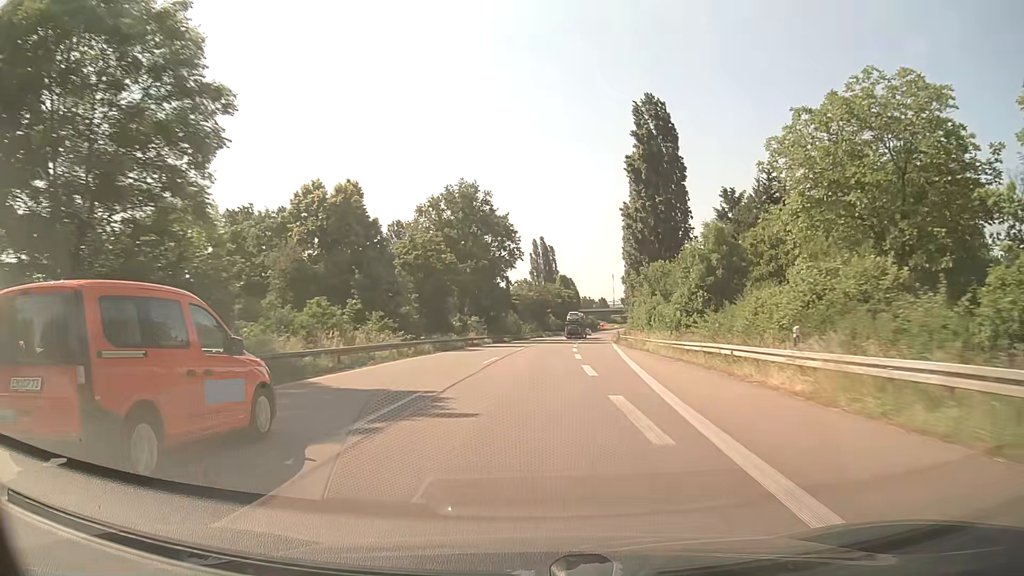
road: trunk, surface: asphalt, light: Day
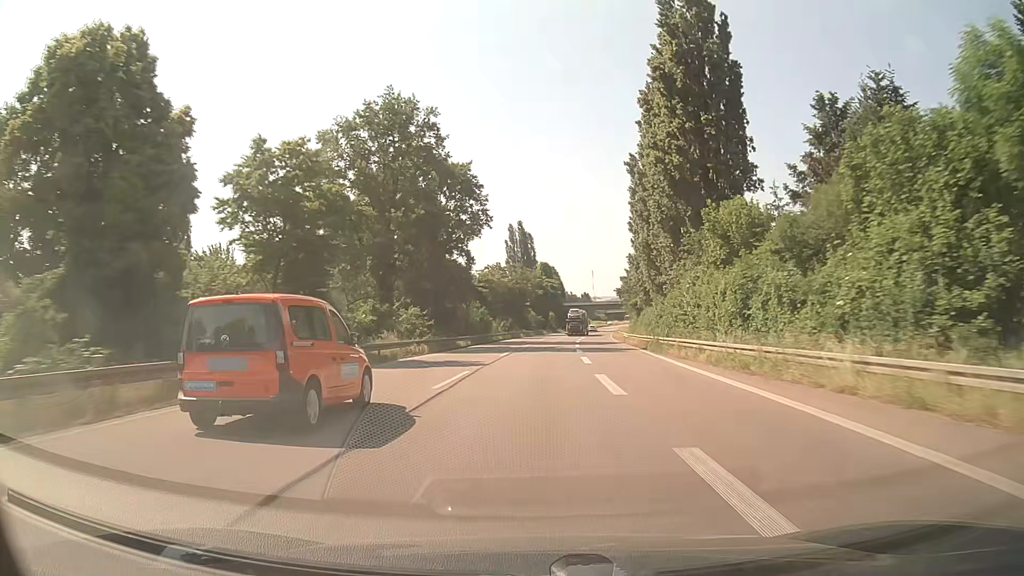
(+0.5, +30.3) m; +2°
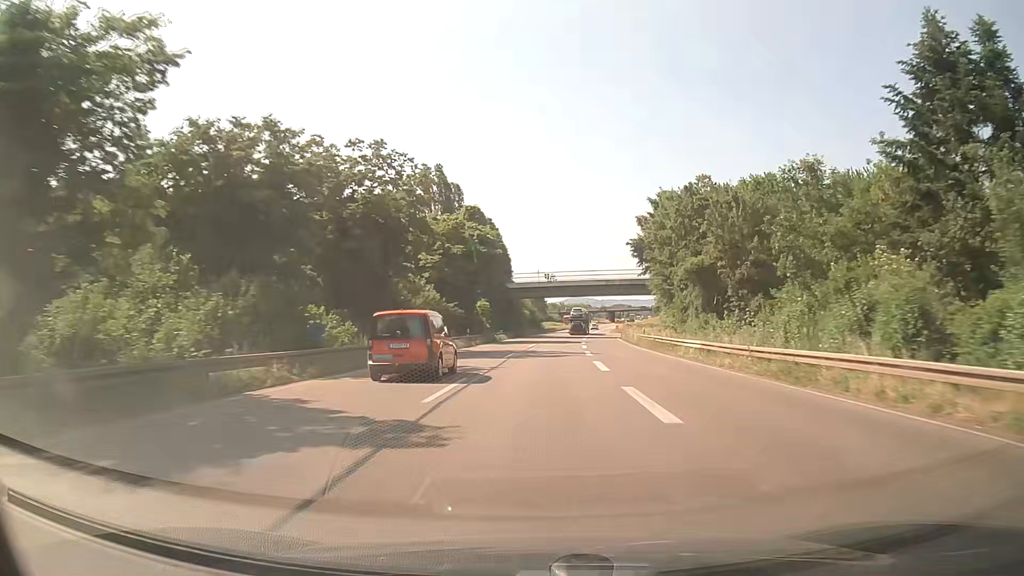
(+3.3, +76.2) m; +5°
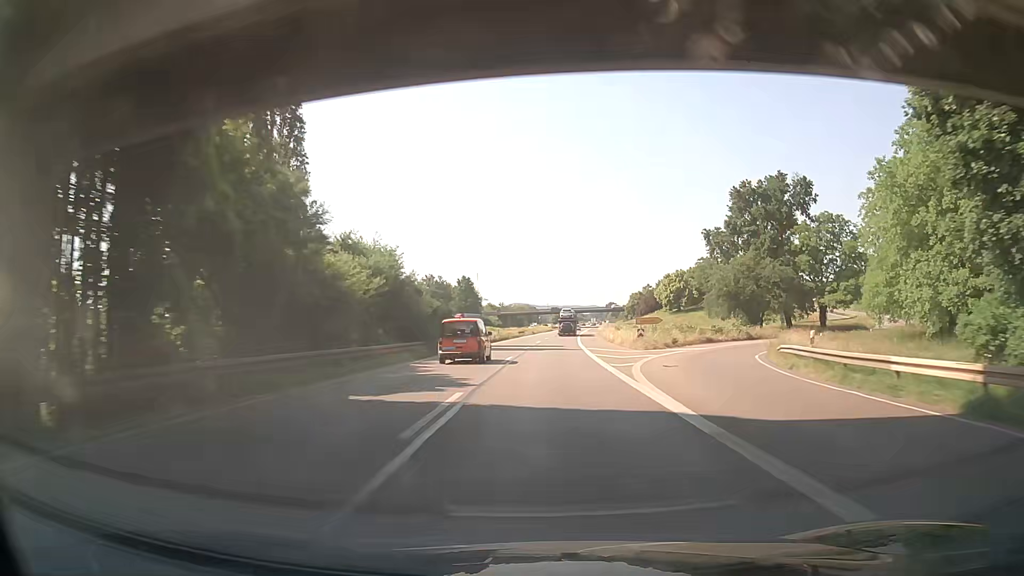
(+3.4, +76.8) m; +5°
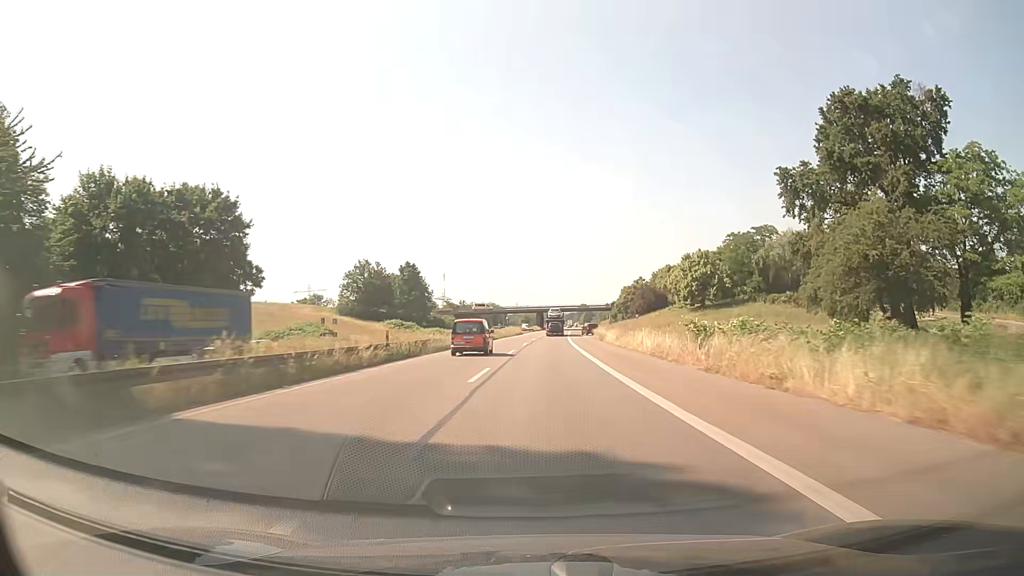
(+1.3, +46.5) m; +3°
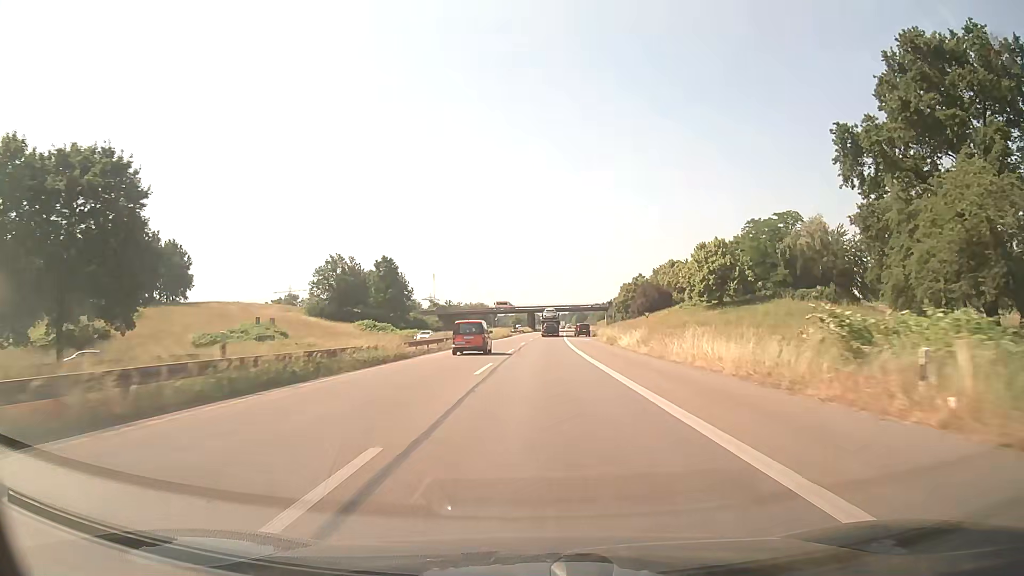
(+0.1, +15.5) m; +1°
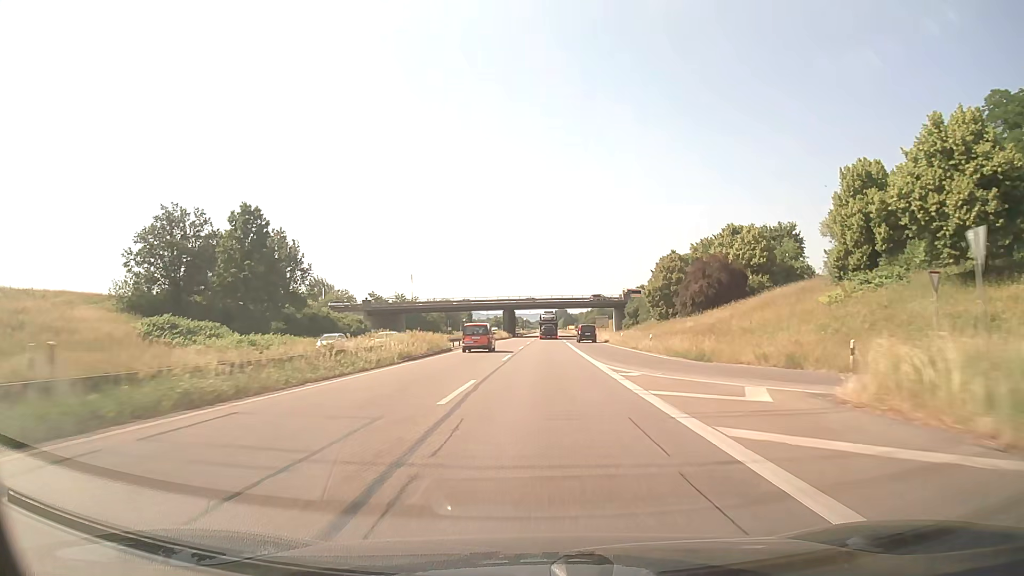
(+0.9, +62.6) m; +1°
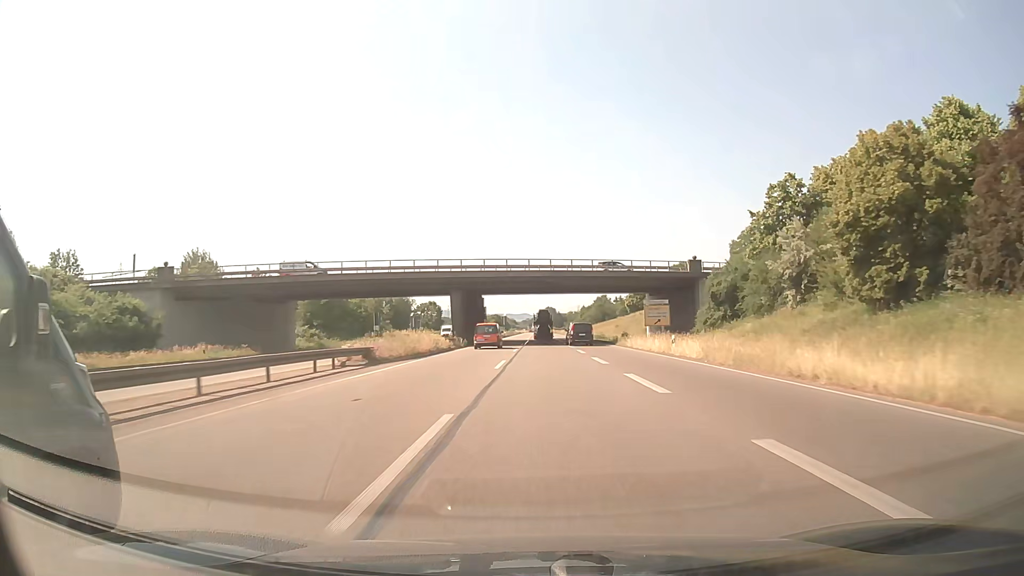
(+0.5, +63.1) m; +1°
(0, +10) (0, +20) (0, +30) (0, +40) (0, +50) (0, +60) (0, +70) (+1, +80) (0, +90) (0, +100) m
